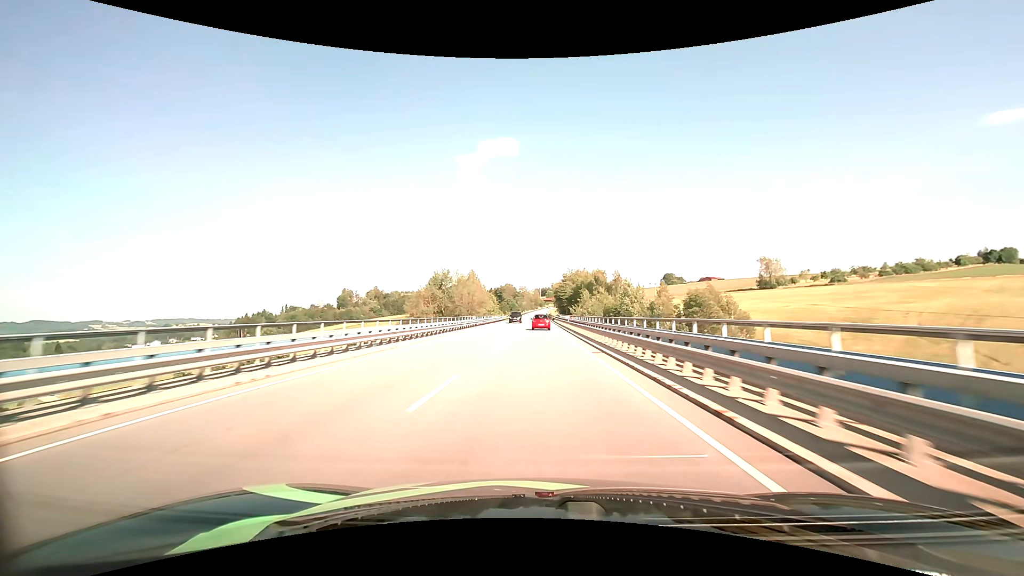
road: primary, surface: asphalt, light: Day
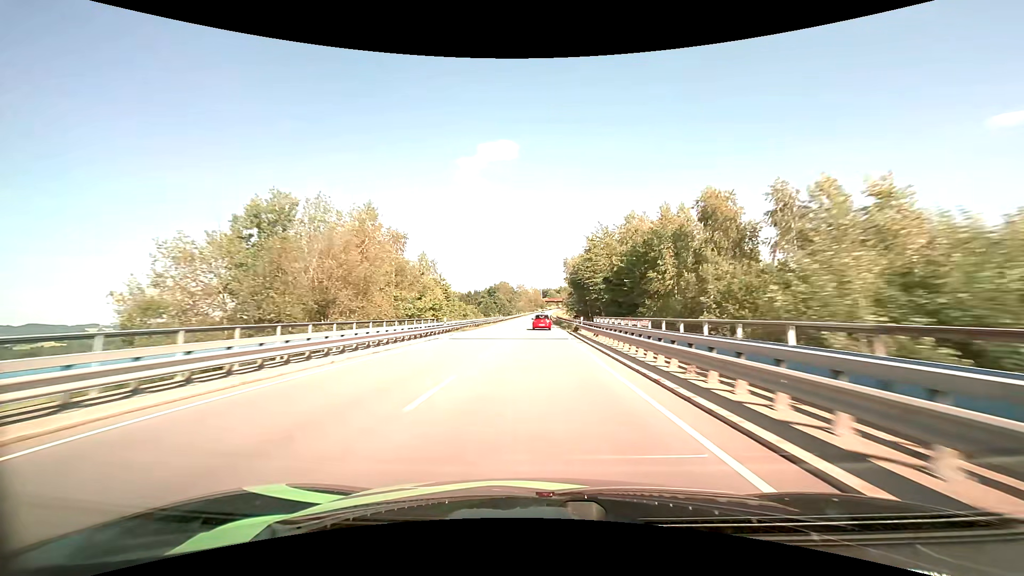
(0.0, +60.5) m; 0°
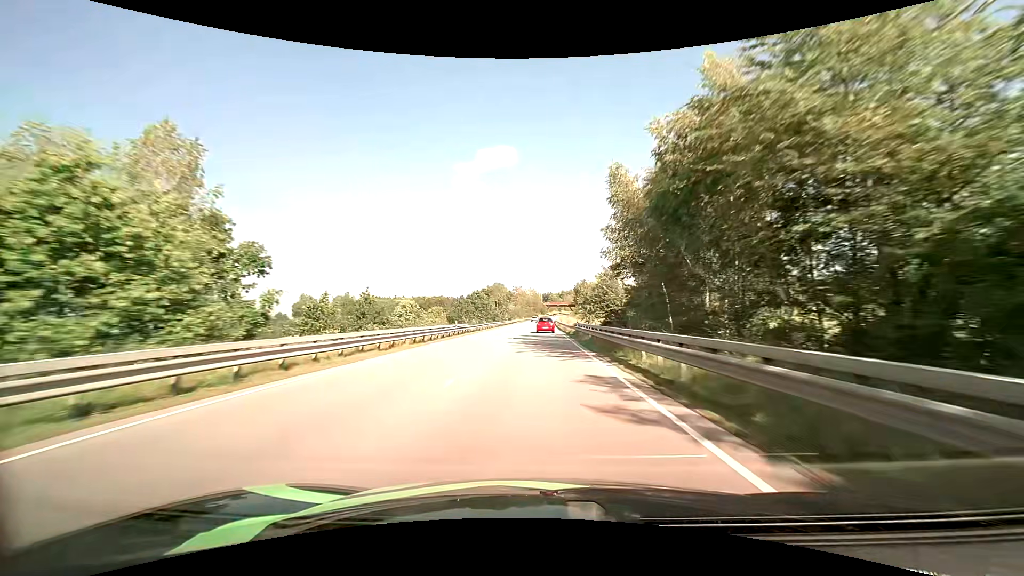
(0.0, +45.4) m; 0°
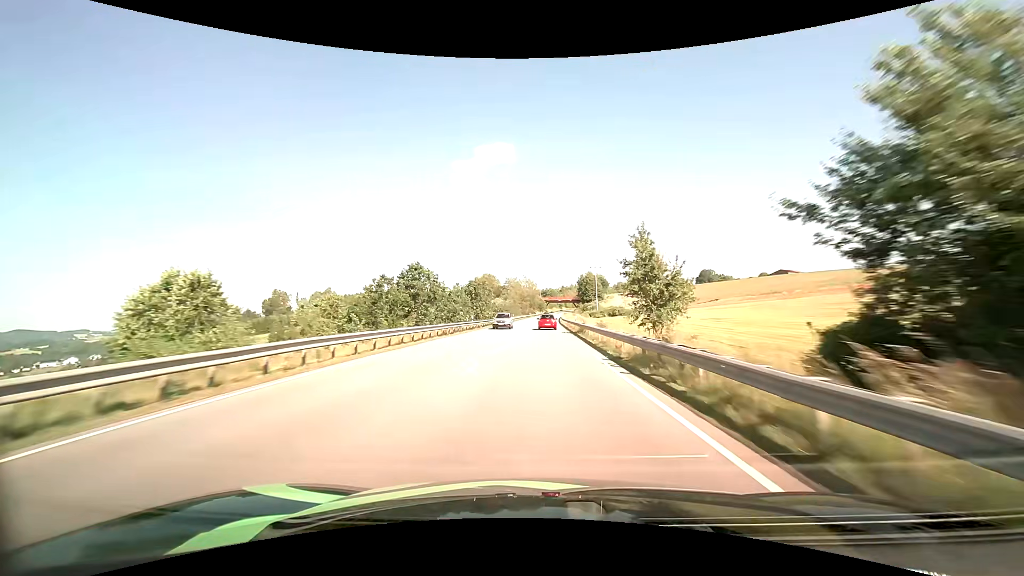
(0.0, +45.5) m; 0°
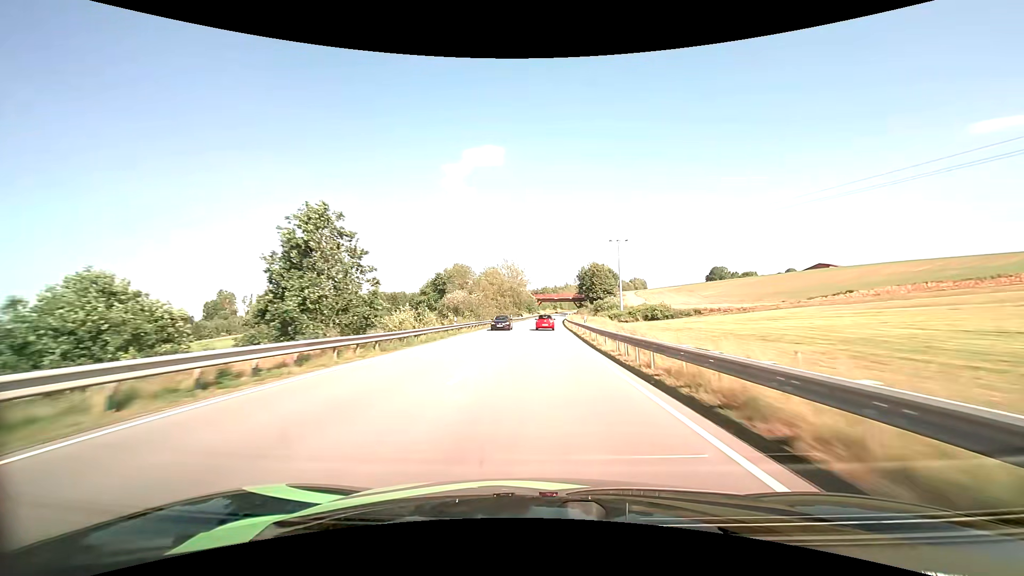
(+0.6, +60.5) m; +1°
